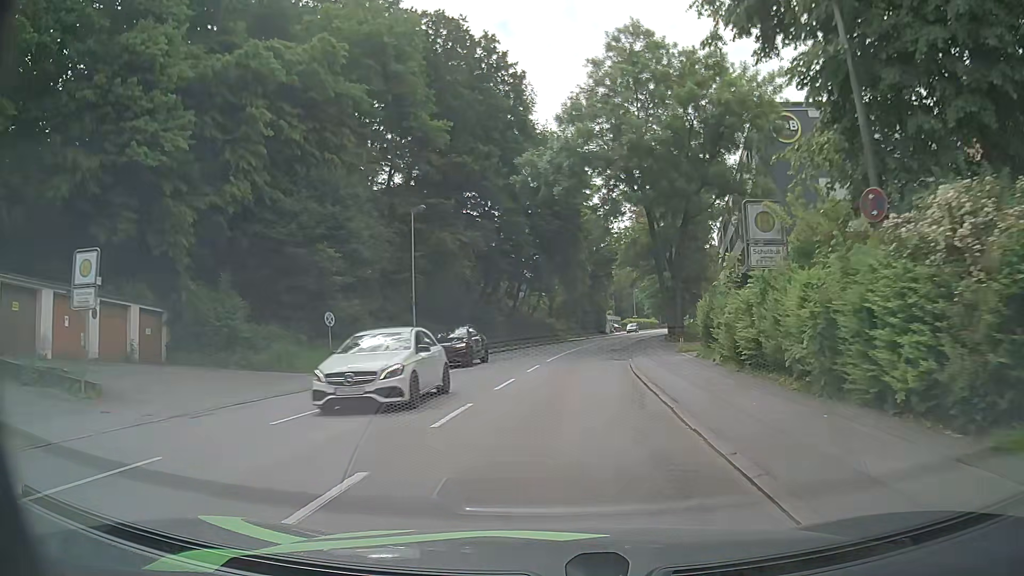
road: tertiary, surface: asphalt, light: Day
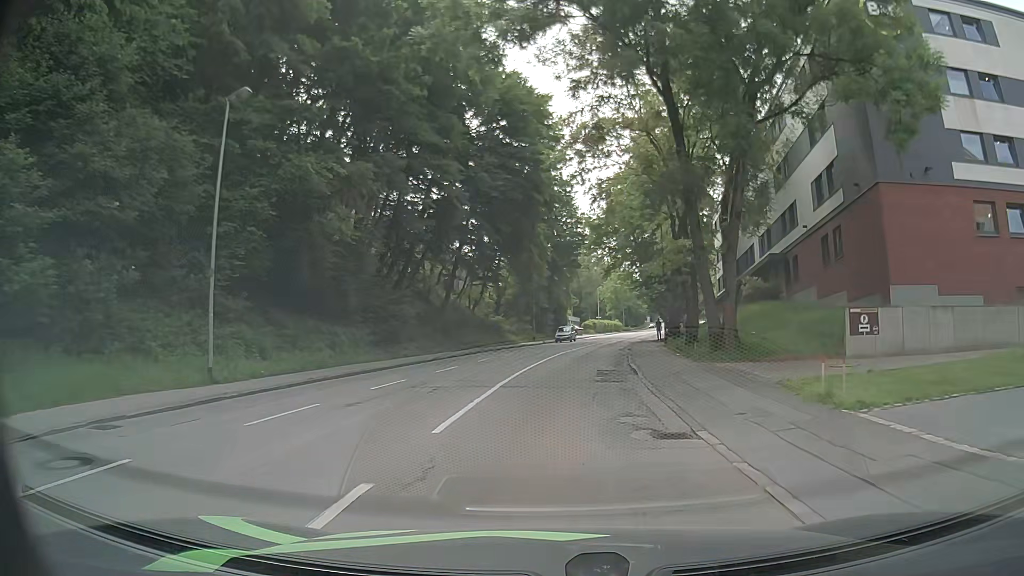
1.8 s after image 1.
(+0.3, +18.7) m; +3°
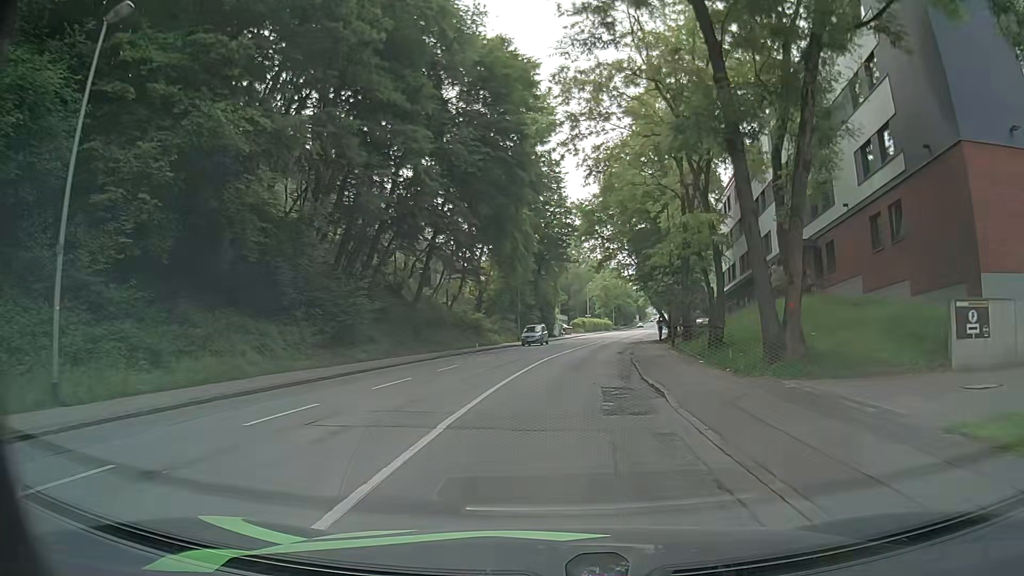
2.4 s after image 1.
(+0.1, +6.3) m; +1°
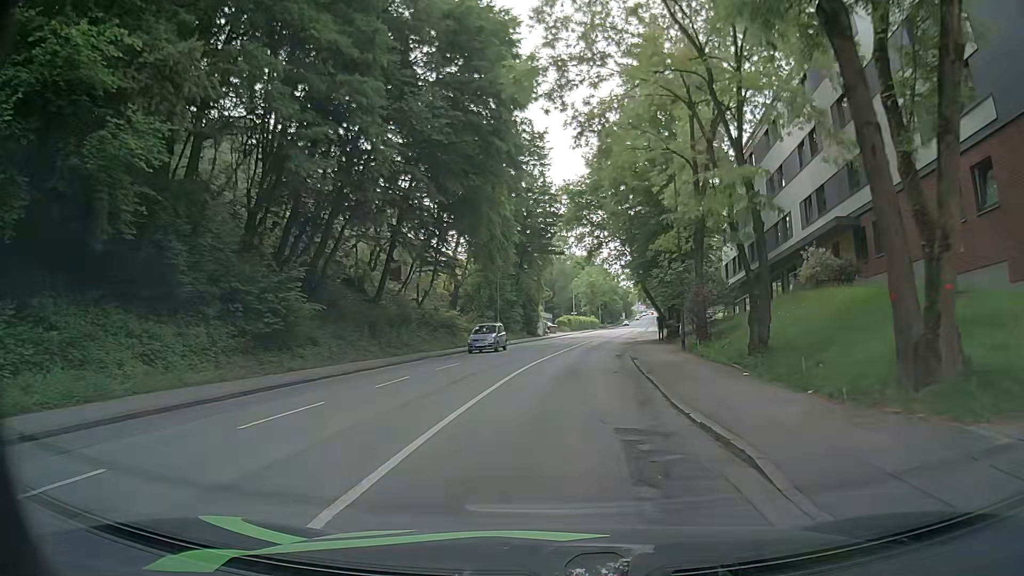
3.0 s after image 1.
(0.0, +6.3) m; +1°
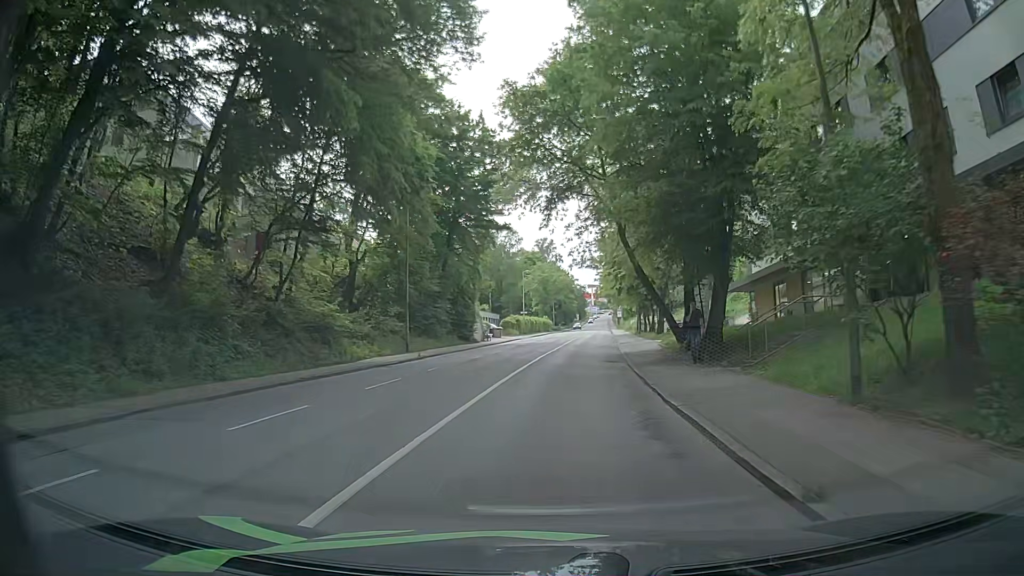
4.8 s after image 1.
(+0.7, +19.0) m; +5°
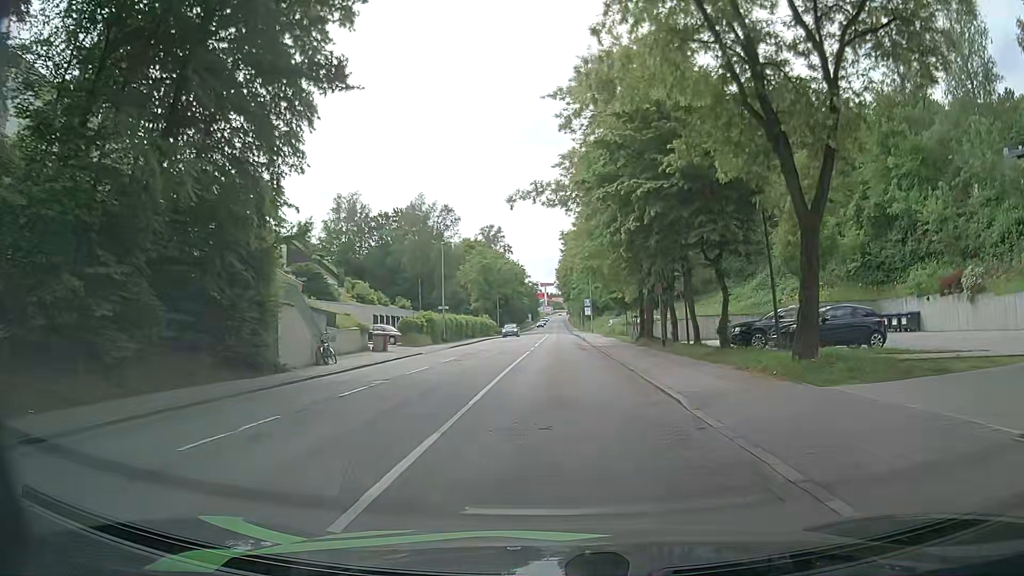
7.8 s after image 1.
(+1.3, +32.0) m; +4°
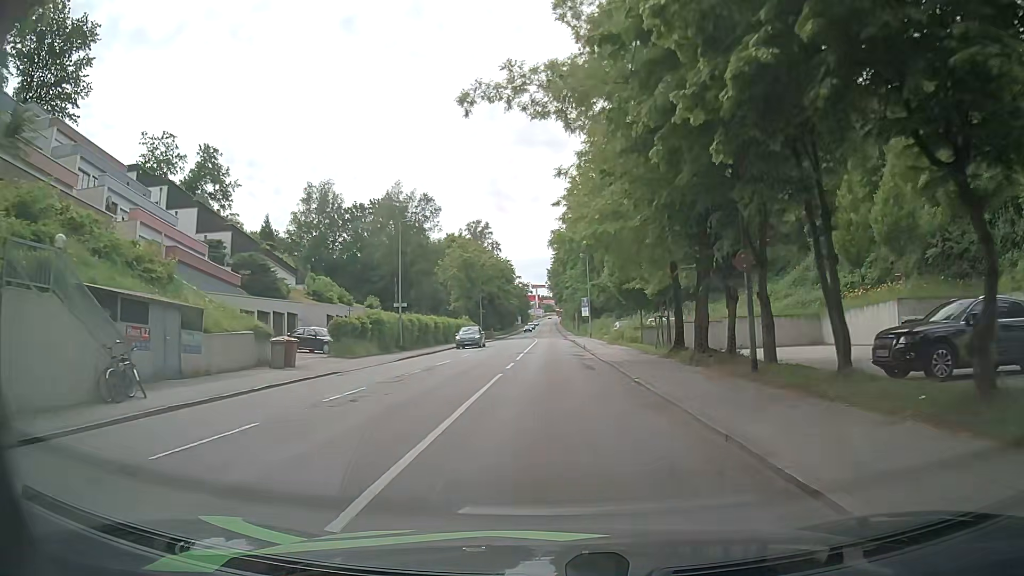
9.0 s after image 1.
(+0.1, +13.0) m; +1°
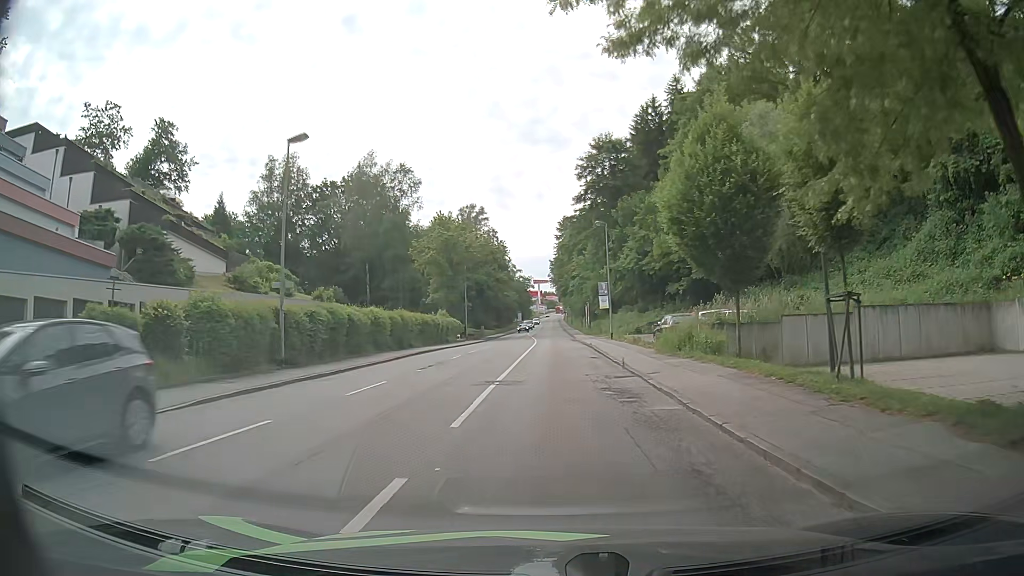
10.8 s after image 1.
(-0.1, +19.4) m; -1°
(0, +10) (0, +20) (+1, +30) (+1, +40) (+1, +50) (+1, +60) (+1, +70) (+1, +80) (+2, +90) (+2, +100) m
